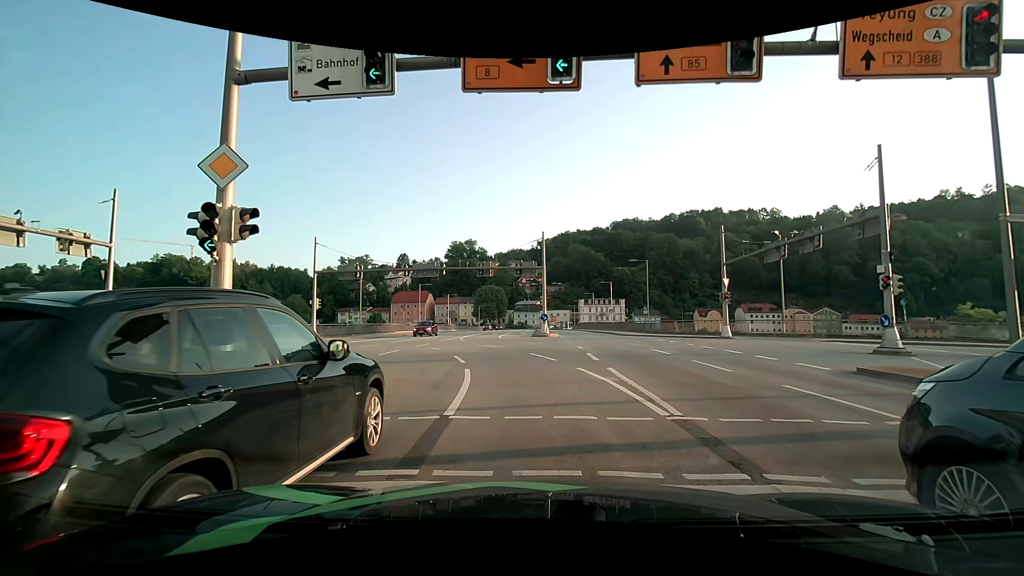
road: primary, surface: asphalt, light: Day
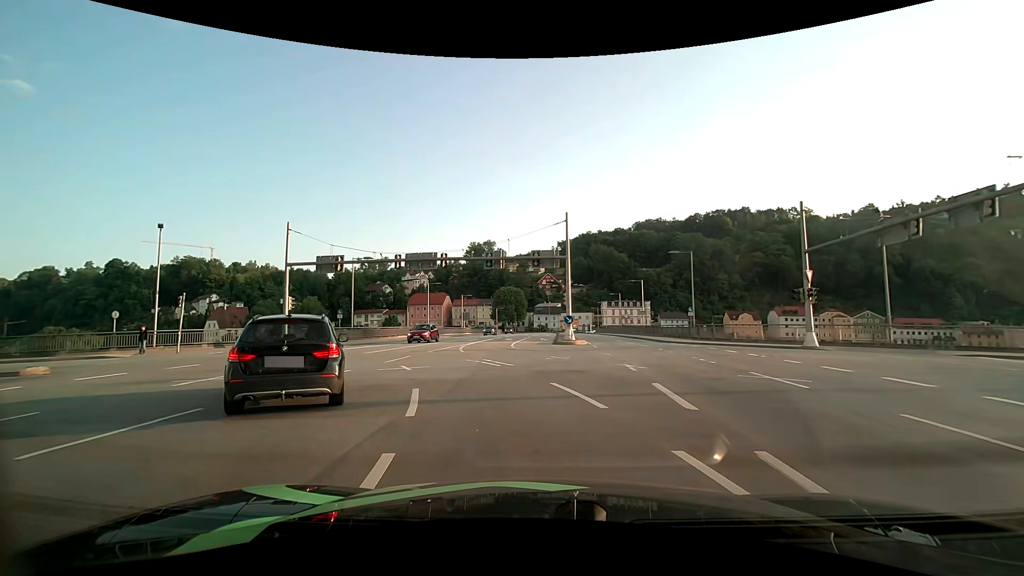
(+0.1, +8.7) m; -1°
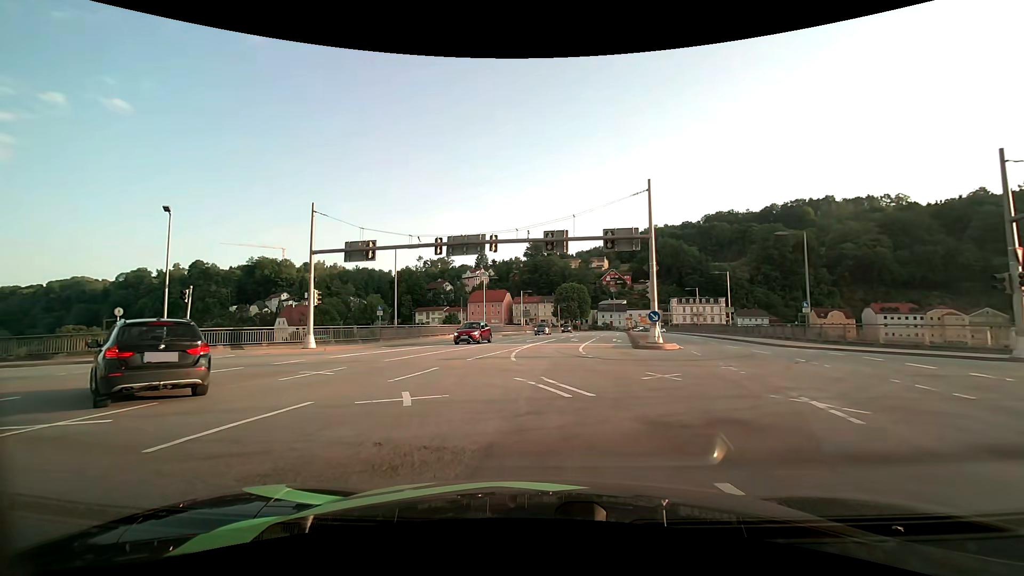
(-0.5, +6.7) m; -9°
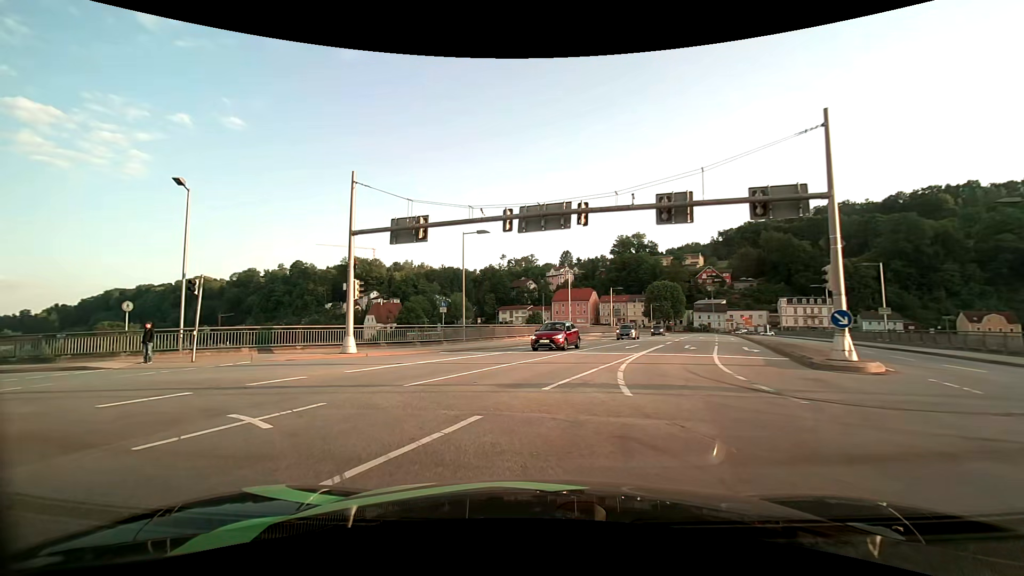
(-0.5, +7.5) m; -9°
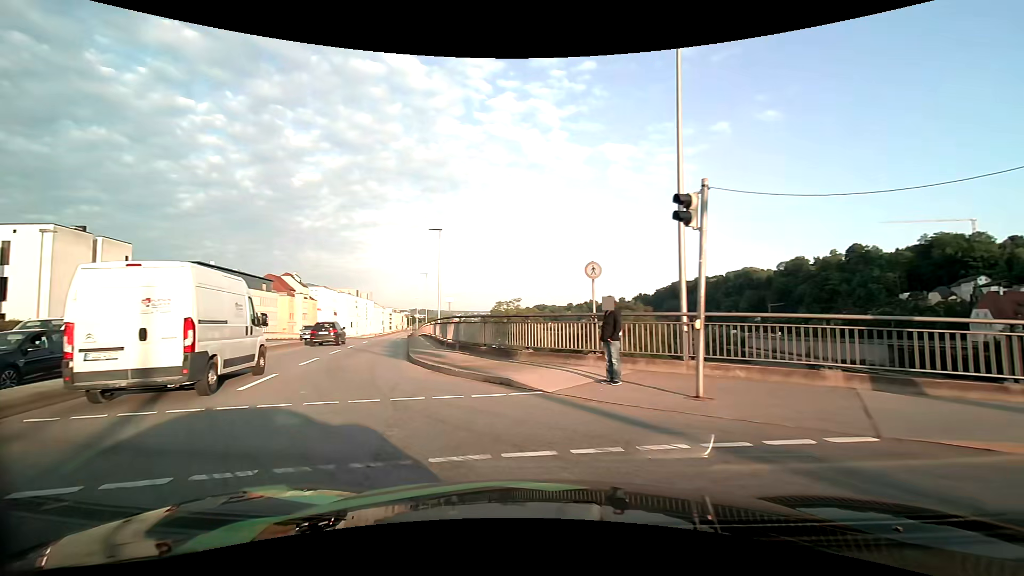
(-6.9, +13.8) m; -58°
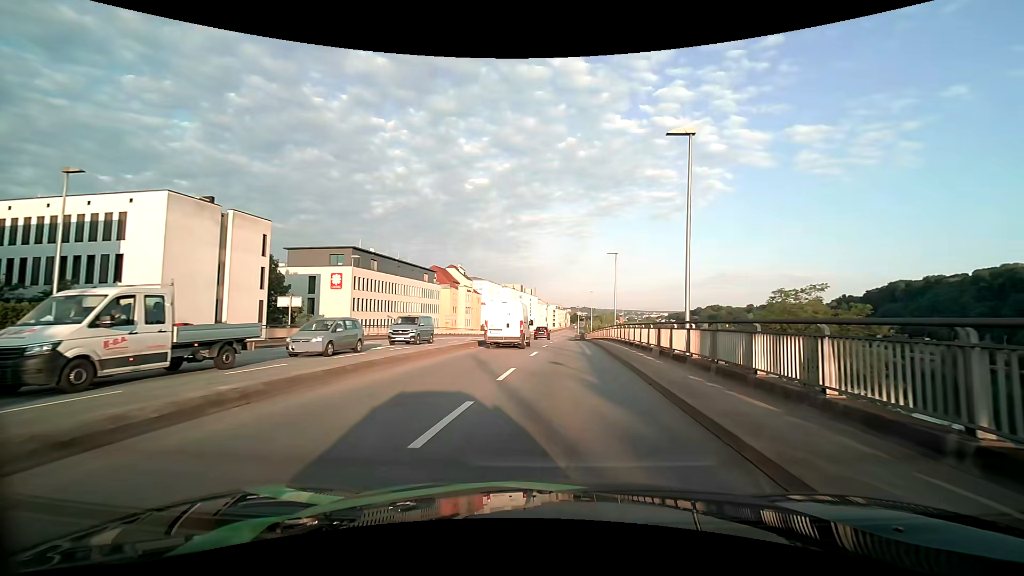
(-5.6, +17.4) m; -18°
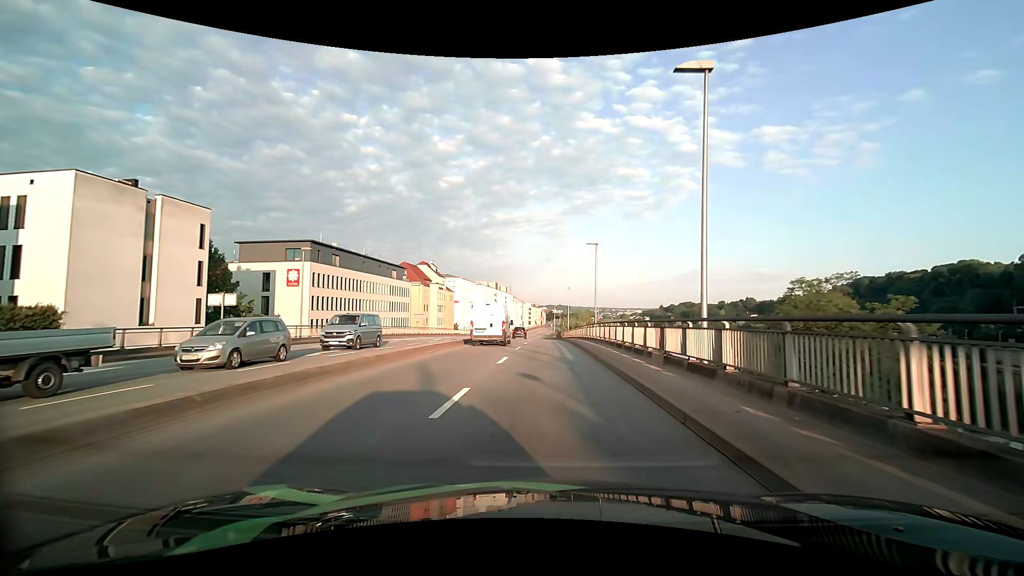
(+0.1, +4.5) m; +3°
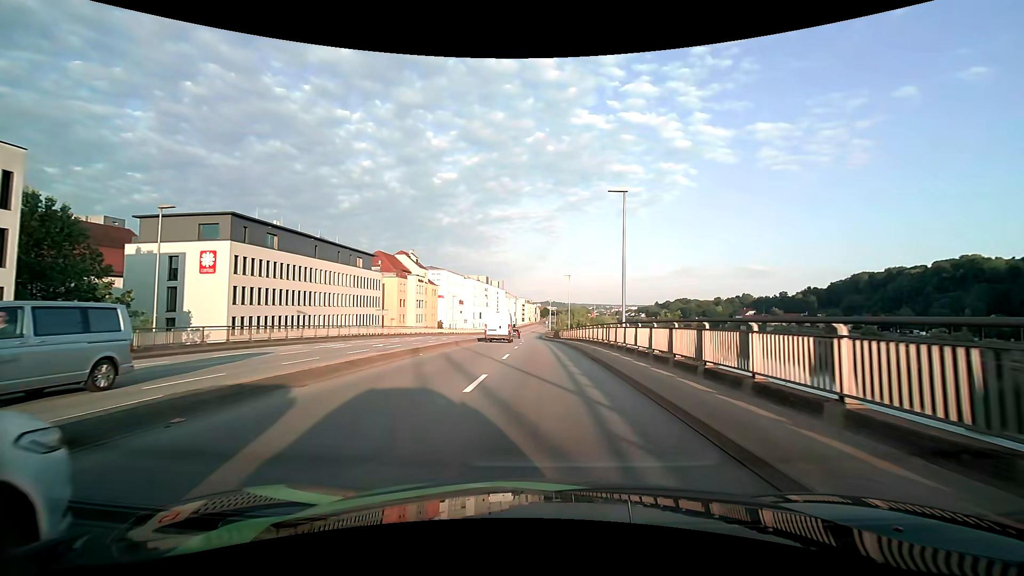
(+0.1, +15.8) m; +1°
(0, +10) (0, +20) (0, +30) (0, +40) (0, +50) (0, +60) (0, +70) (-1, +80) (-1, +90) (-1, +100) m
